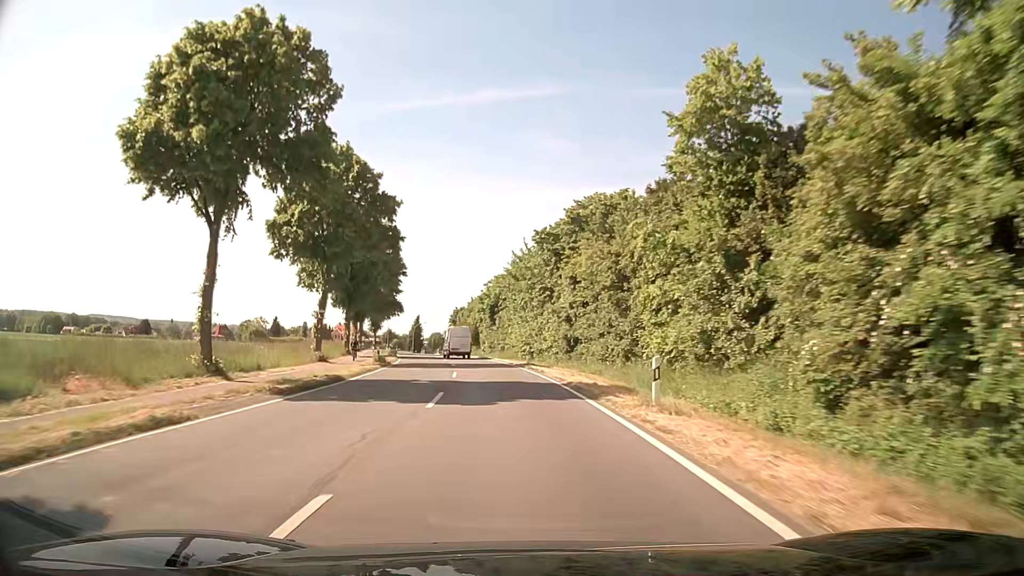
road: secondary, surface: asphalt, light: Day
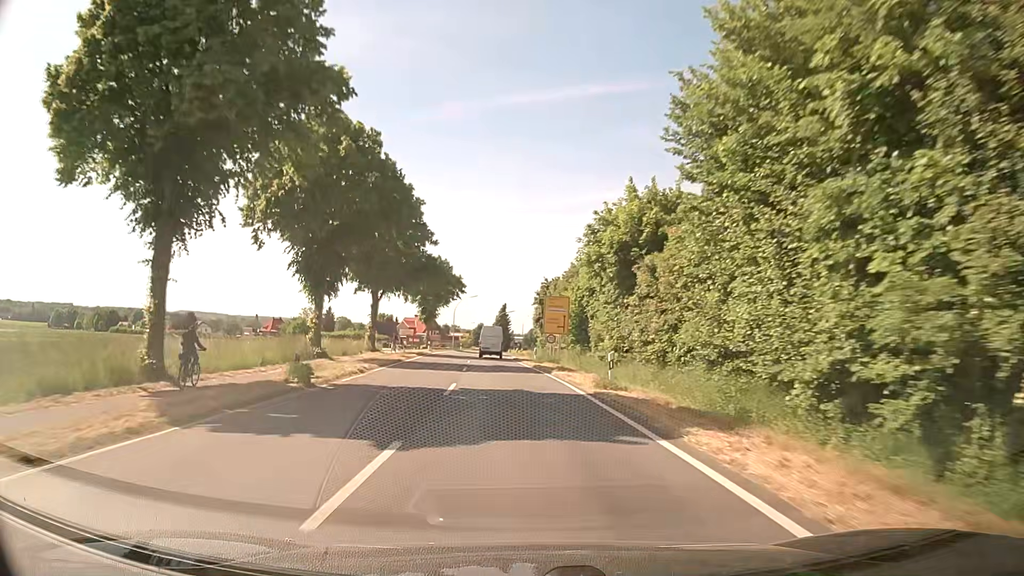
(-3.8, +45.2) m; -9°
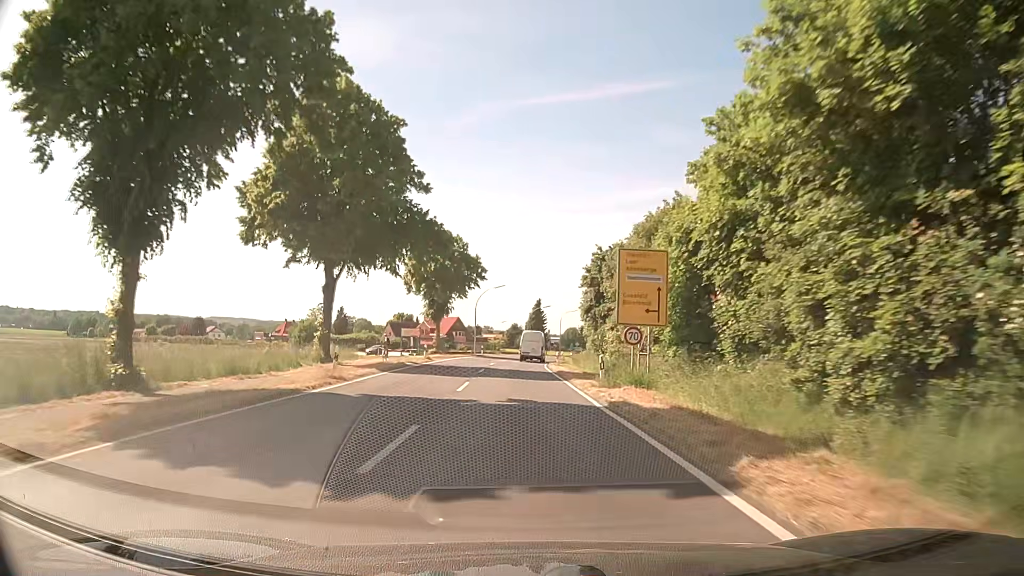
(-0.6, +22.3) m; -3°
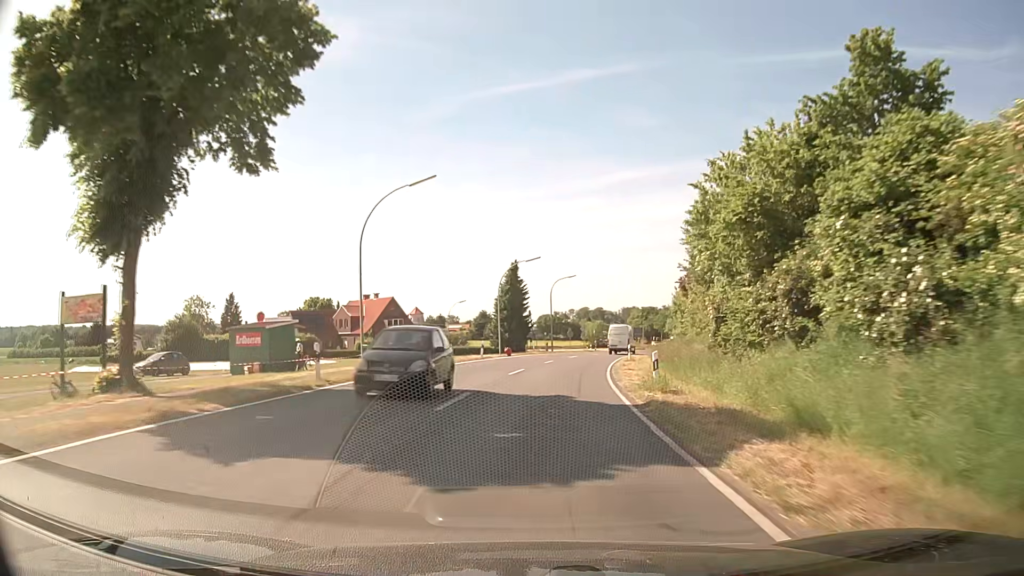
(-0.4, +54.8) m; +2°
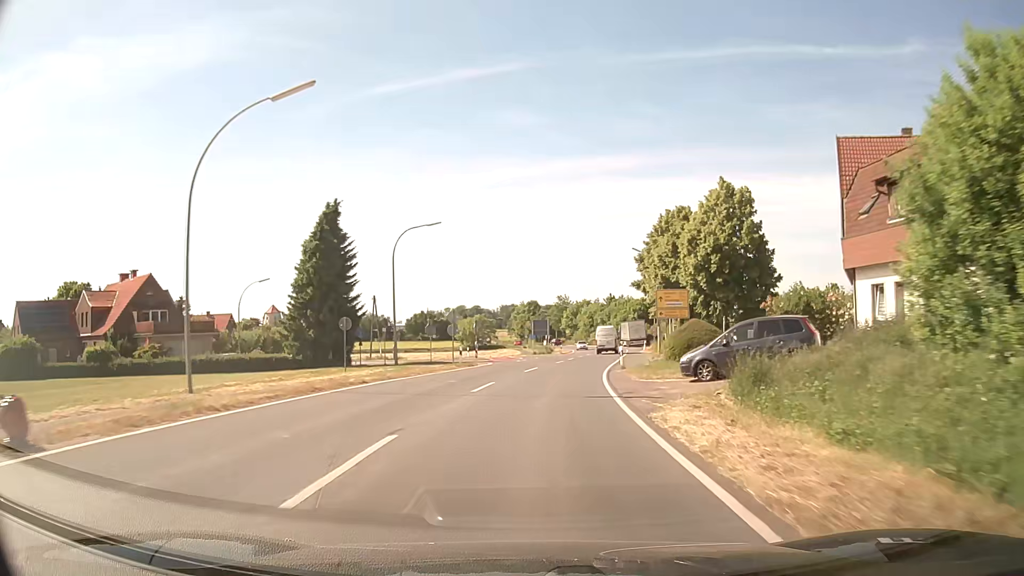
(+4.0, +42.3) m; +10°
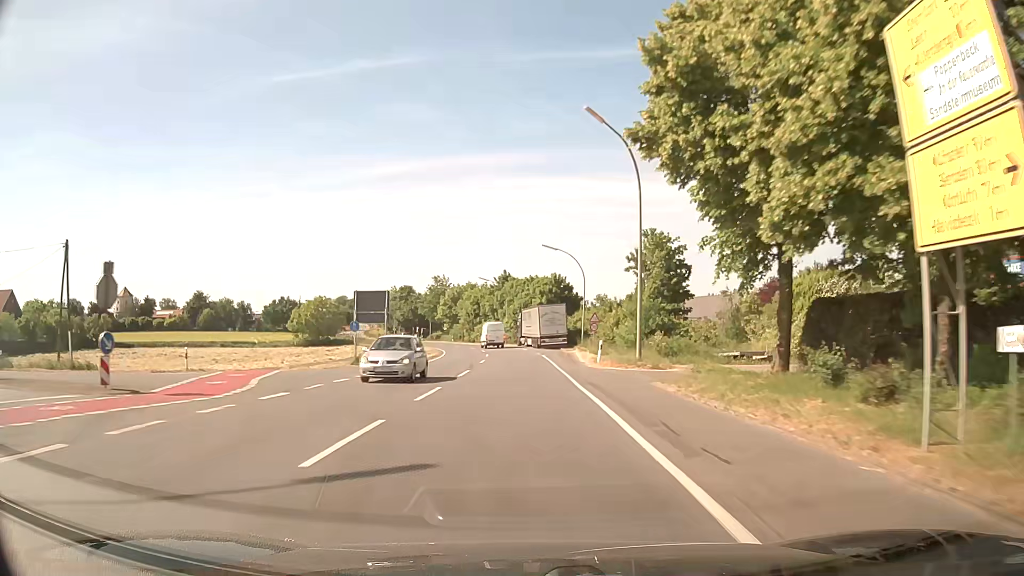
(+4.0, +41.3) m; +10°
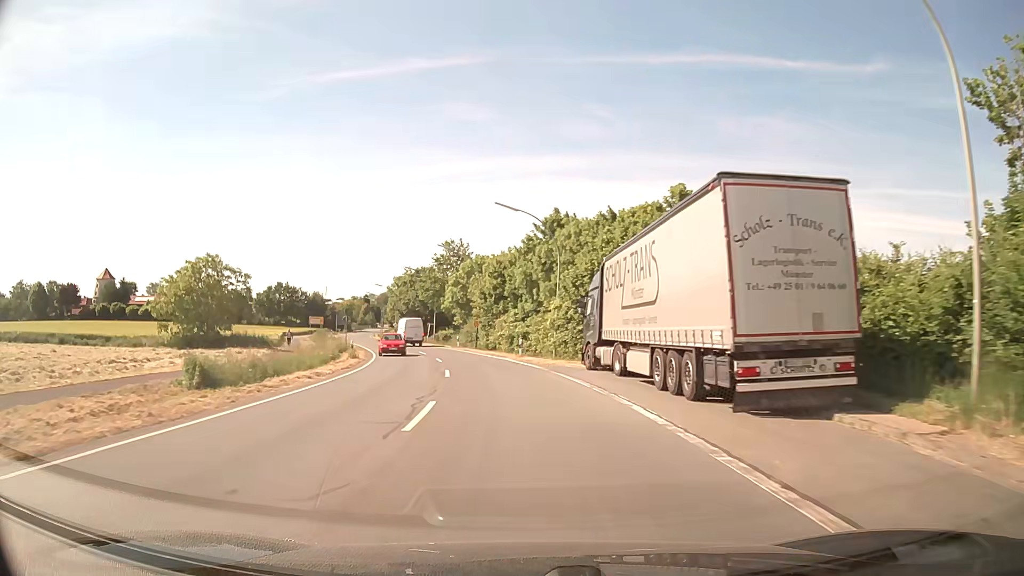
(-0.9, +50.4) m; -4°
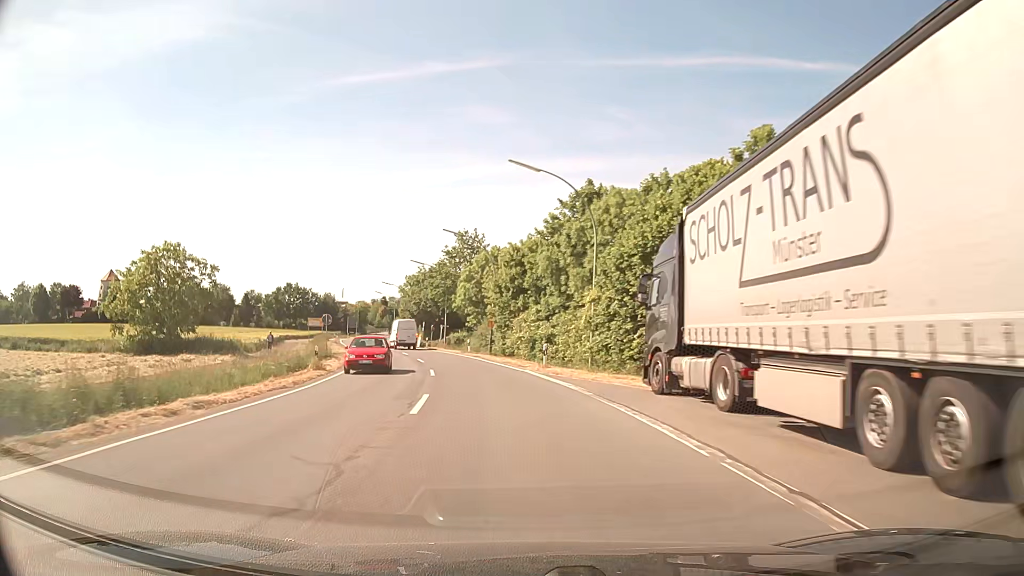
(-0.1, +10.0) m; -1°
